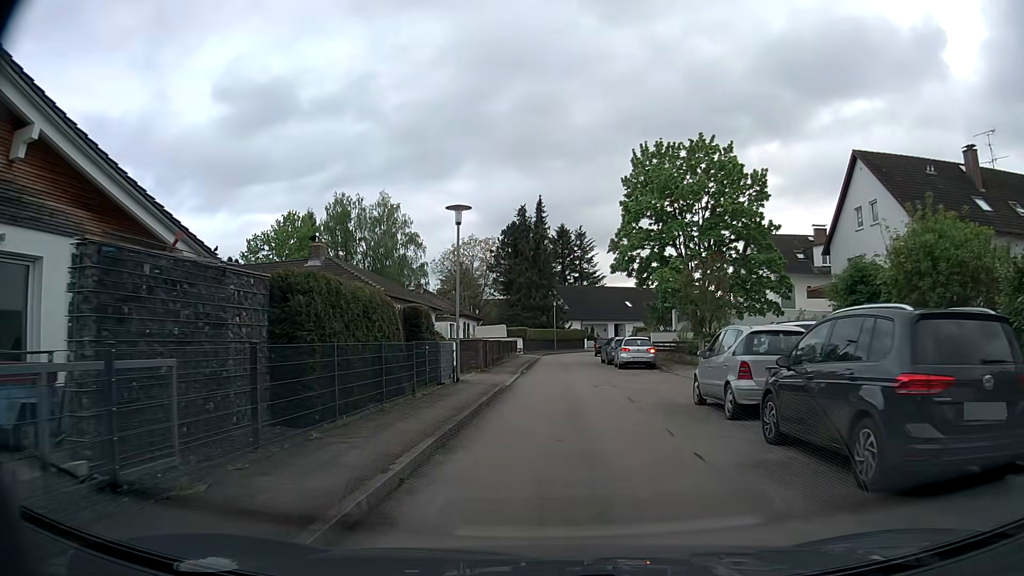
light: Day
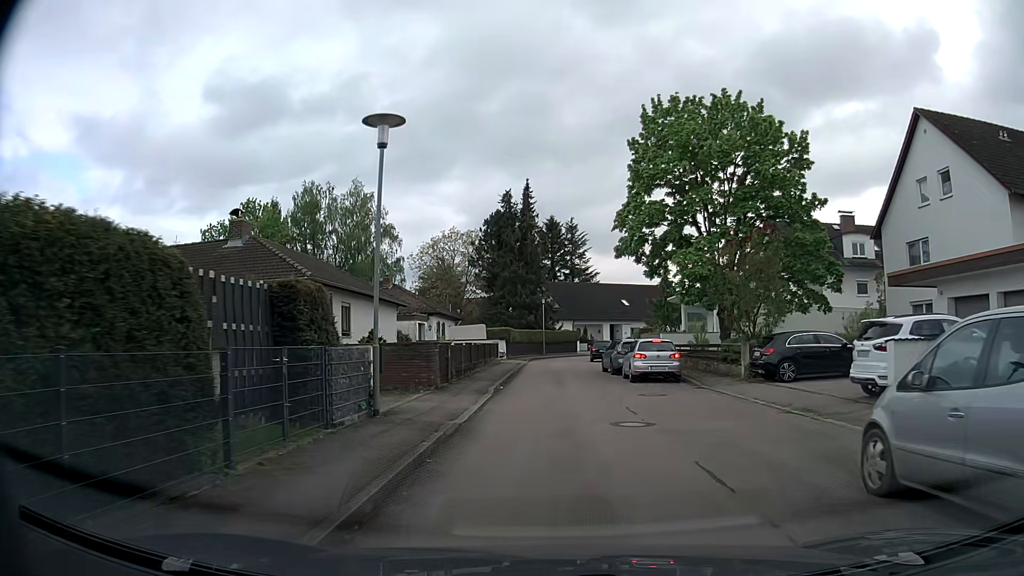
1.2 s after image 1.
(0.0, +8.3) m; +1°
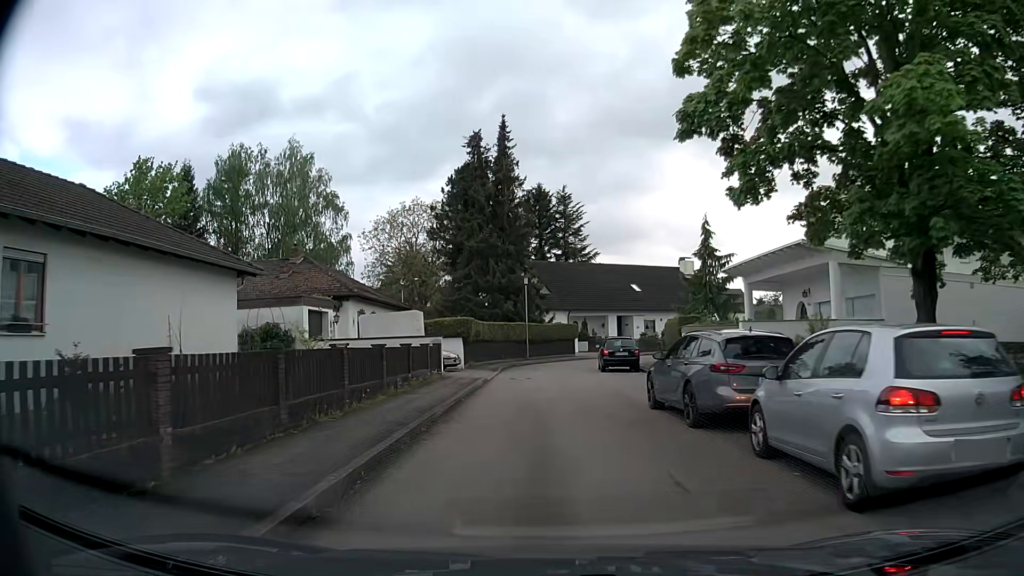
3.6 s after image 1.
(+0.3, +18.1) m; +1°
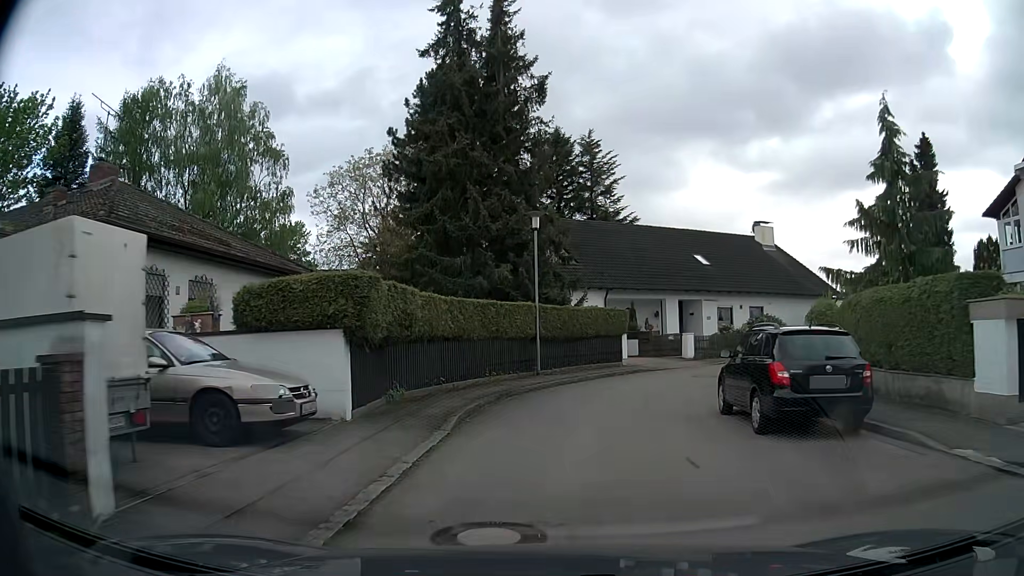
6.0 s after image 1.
(-0.5, +19.3) m; -2°
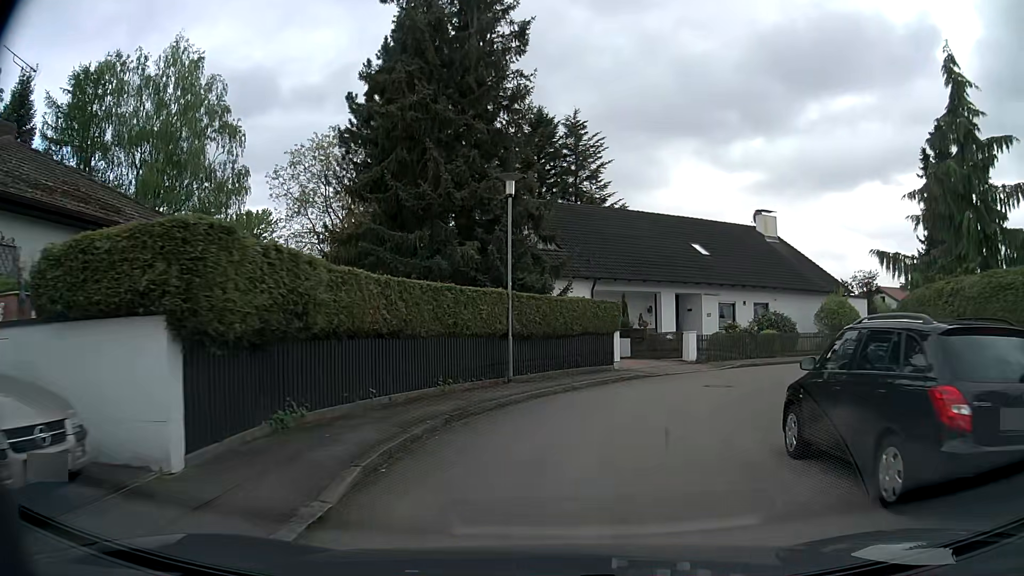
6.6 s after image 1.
(0.0, +4.5) m; +2°
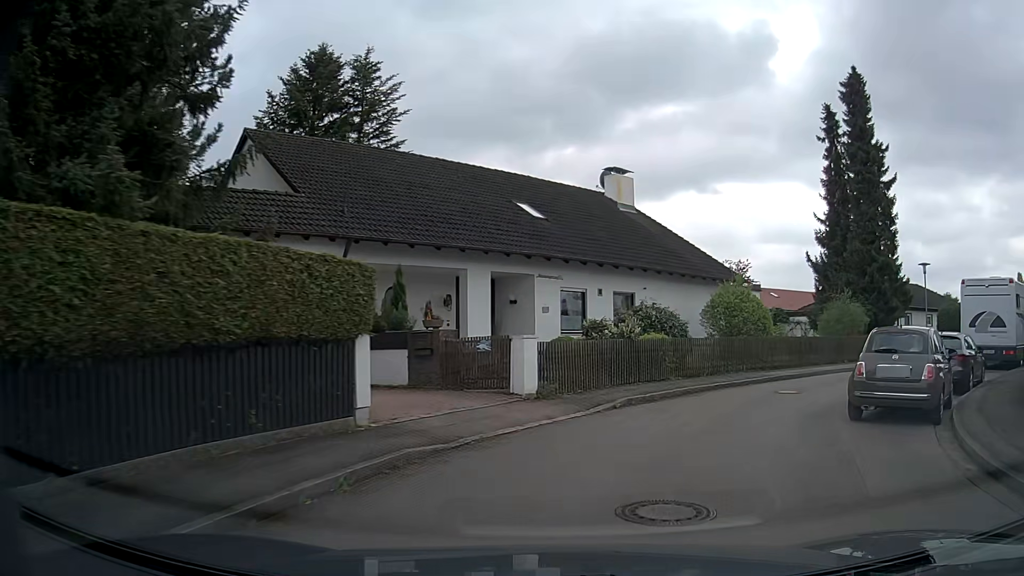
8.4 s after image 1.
(+1.4, +12.3) m; +16°
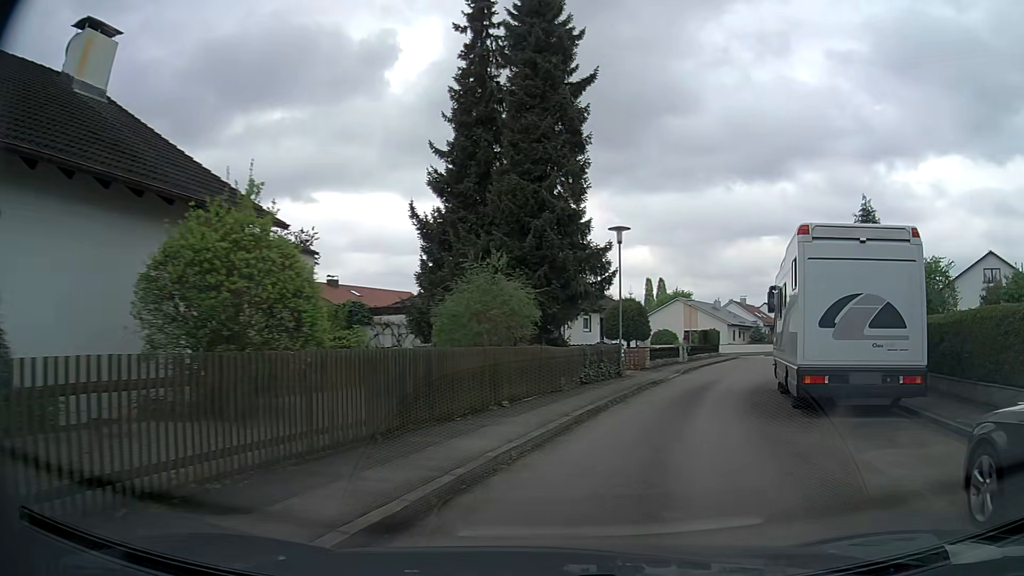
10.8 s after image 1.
(+4.6, +15.1) m; +35°
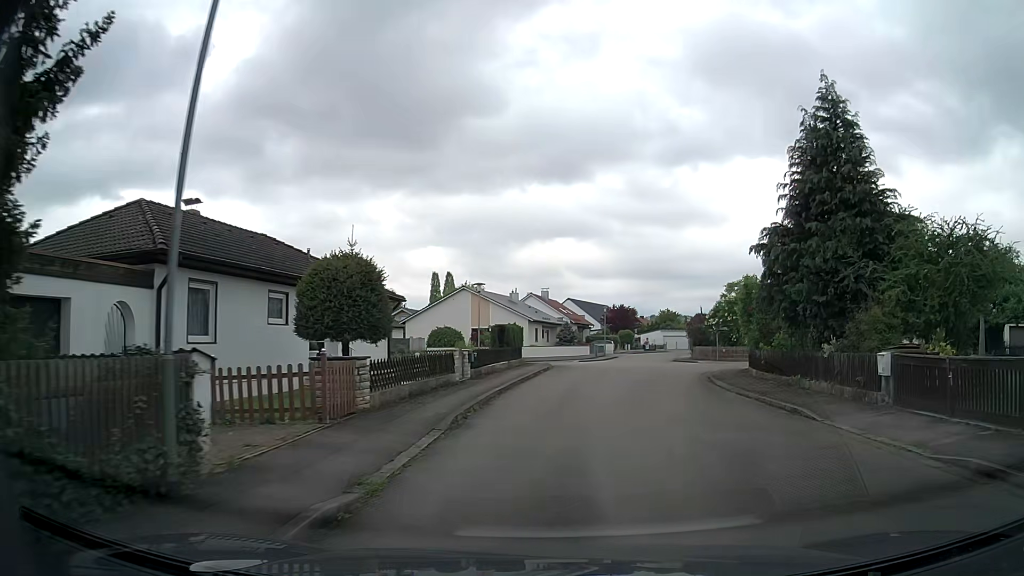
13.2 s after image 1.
(+3.4, +17.0) m; +18°
(+1, +10) (+3, +20) (+5, +30) (+6, +39) (-1, +47) (-10, +51) (-19, +55) (-28, +58) (-38, +62) (-47, +60) m
